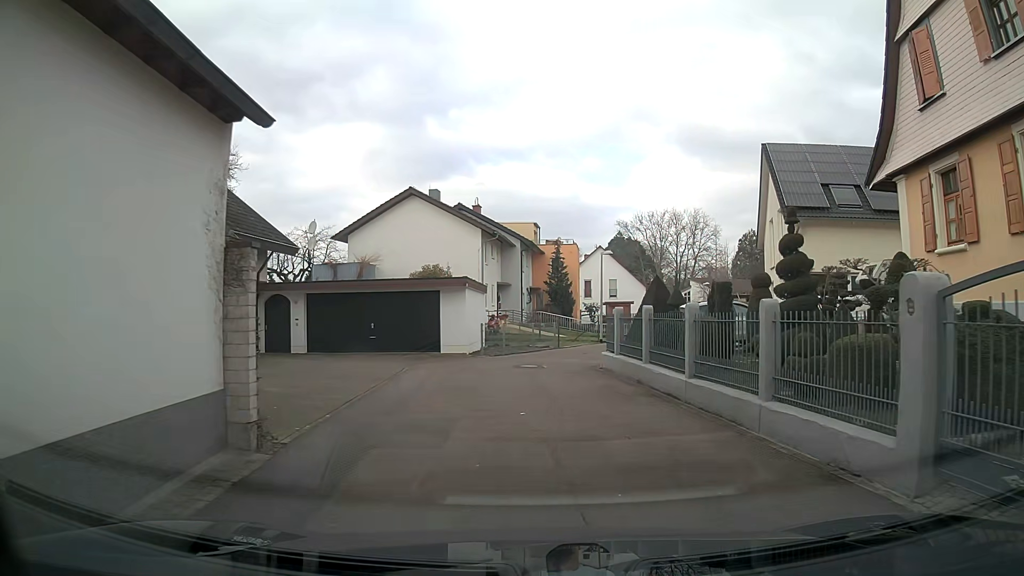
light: Day
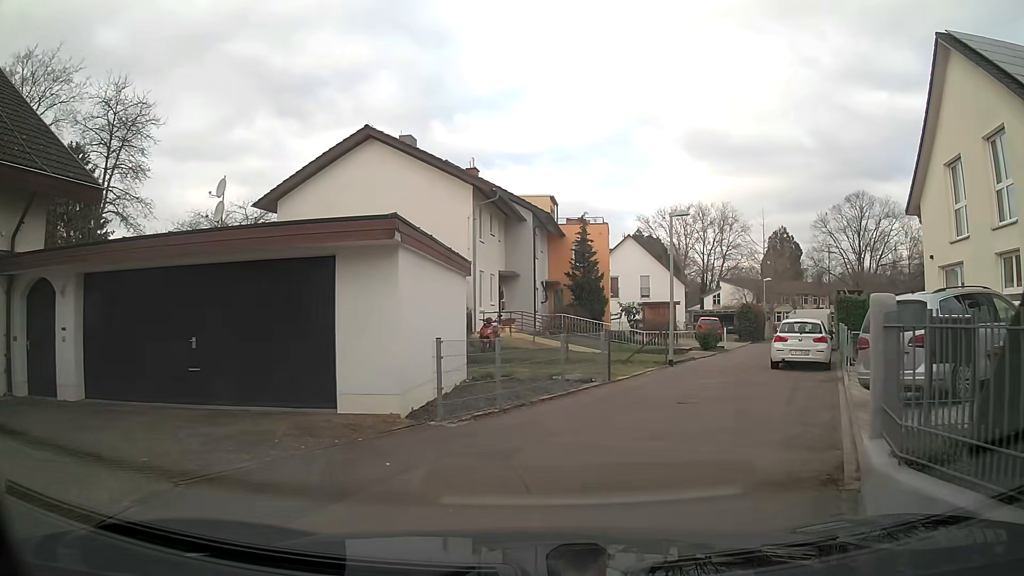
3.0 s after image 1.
(-0.4, +14.1) m; 0°
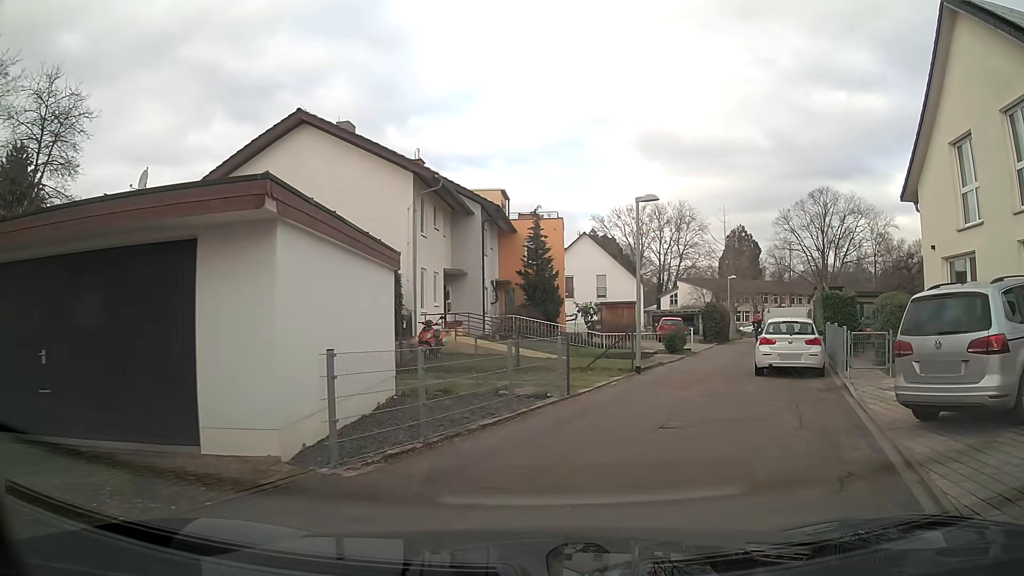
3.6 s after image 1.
(+0.1, +2.7) m; +3°
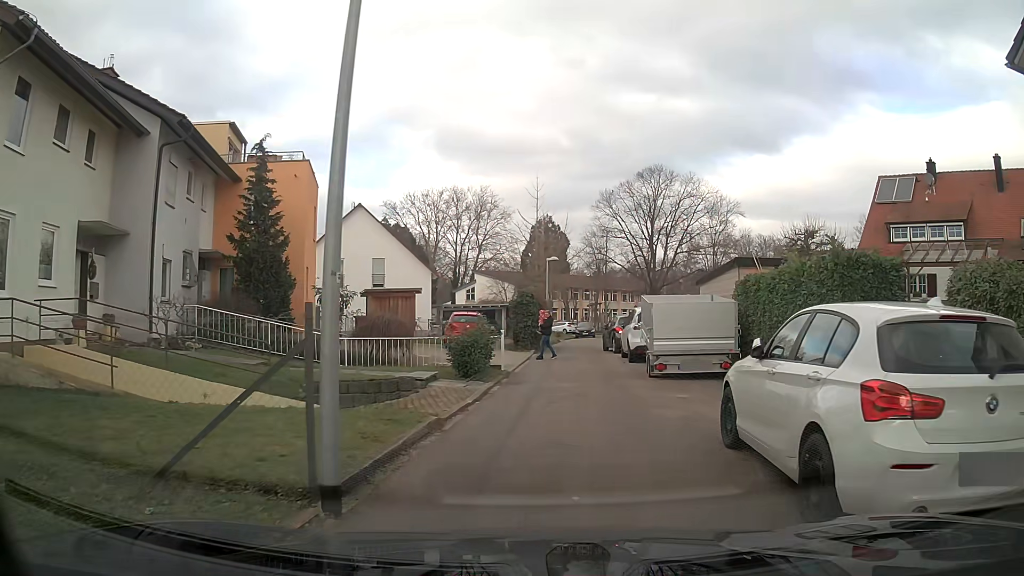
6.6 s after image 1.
(+2.2, +12.9) m; +16°
